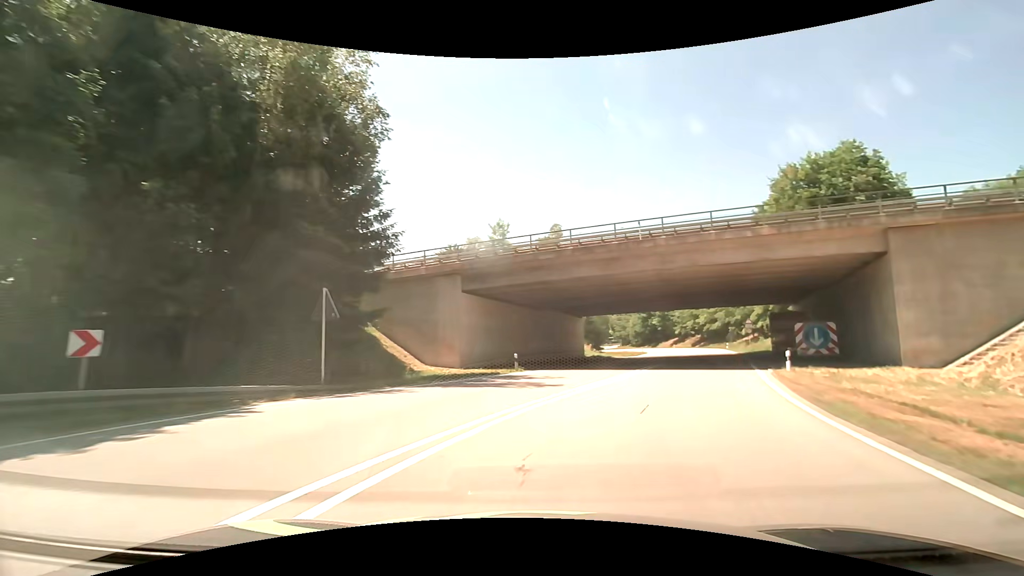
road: motorway_link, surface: asphalt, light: Day
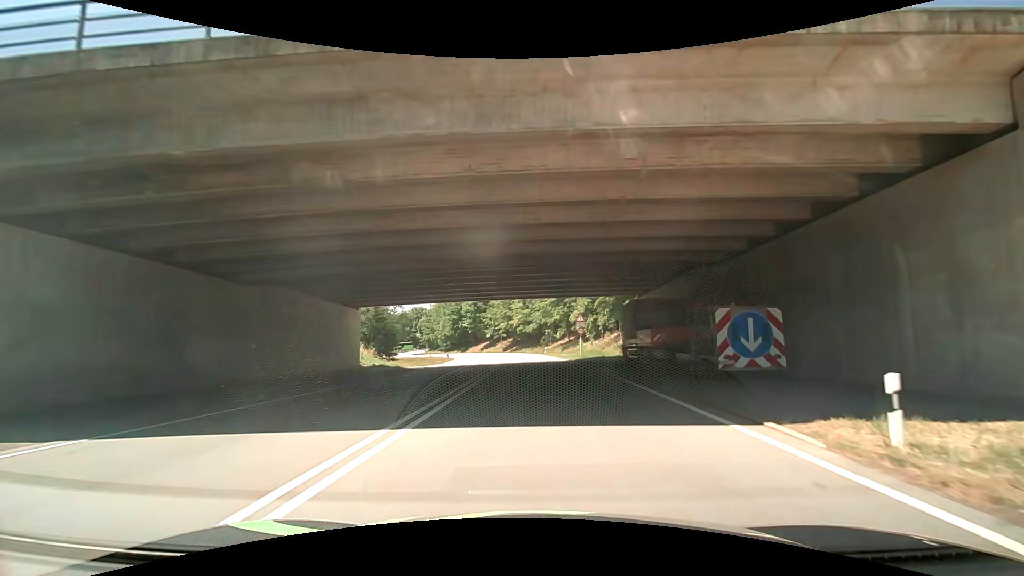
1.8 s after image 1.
(+4.3, +18.8) m; +21°
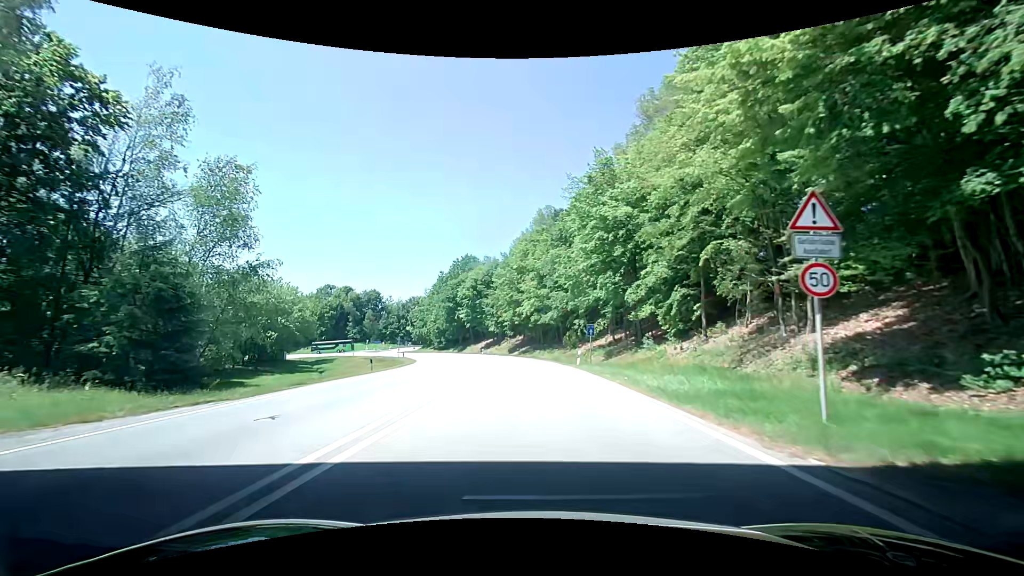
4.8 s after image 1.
(0.0, +36.3) m; -5°
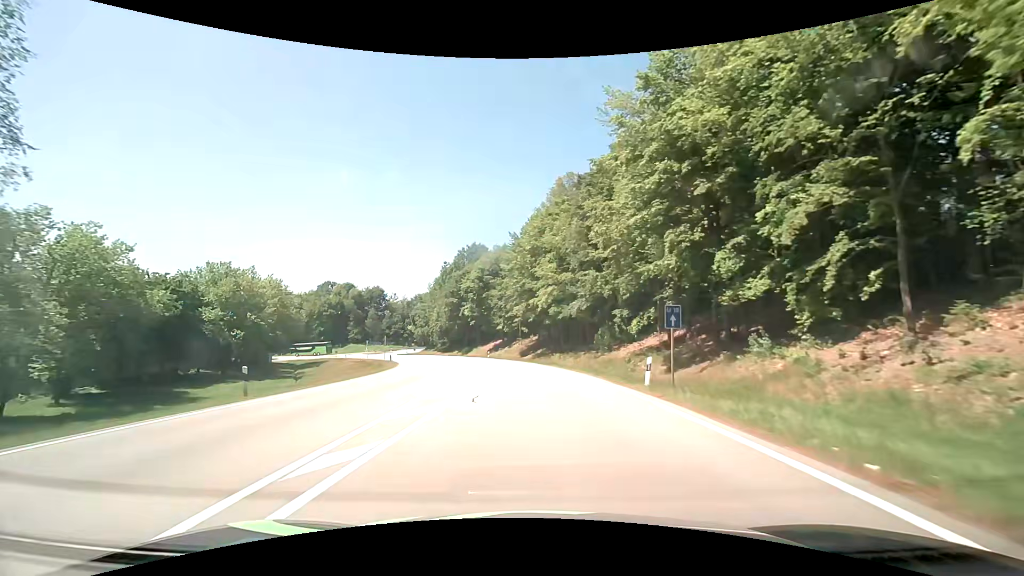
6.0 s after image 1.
(+0.5, +15.7) m; +1°
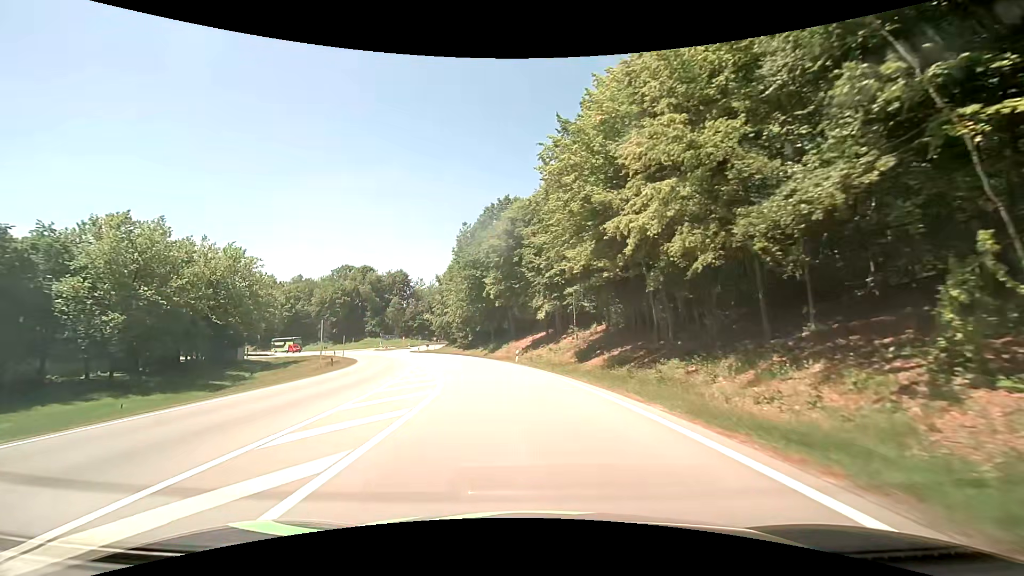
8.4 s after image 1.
(-1.3, +32.2) m; -6°
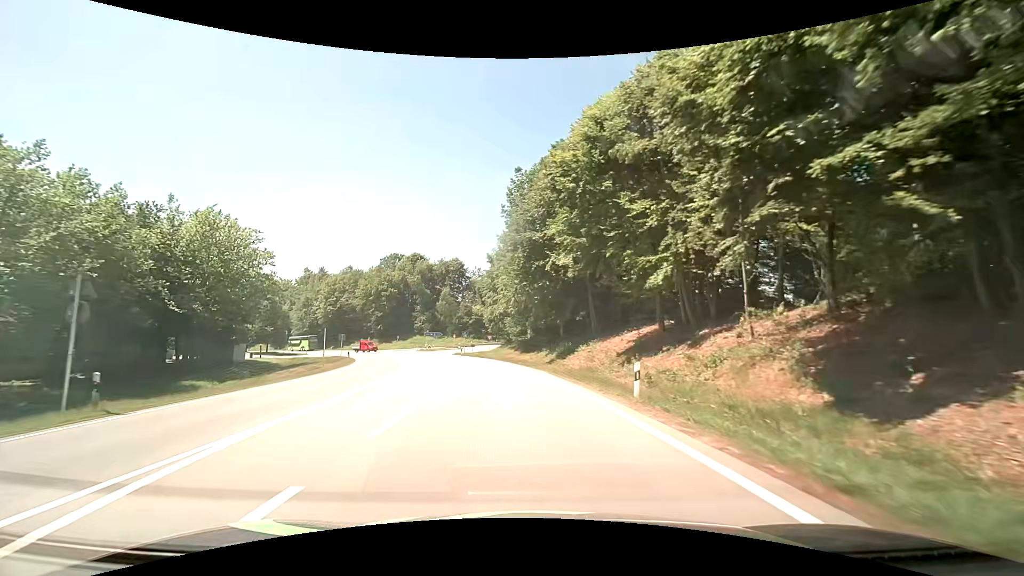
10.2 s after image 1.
(-1.7, +24.5) m; -8°
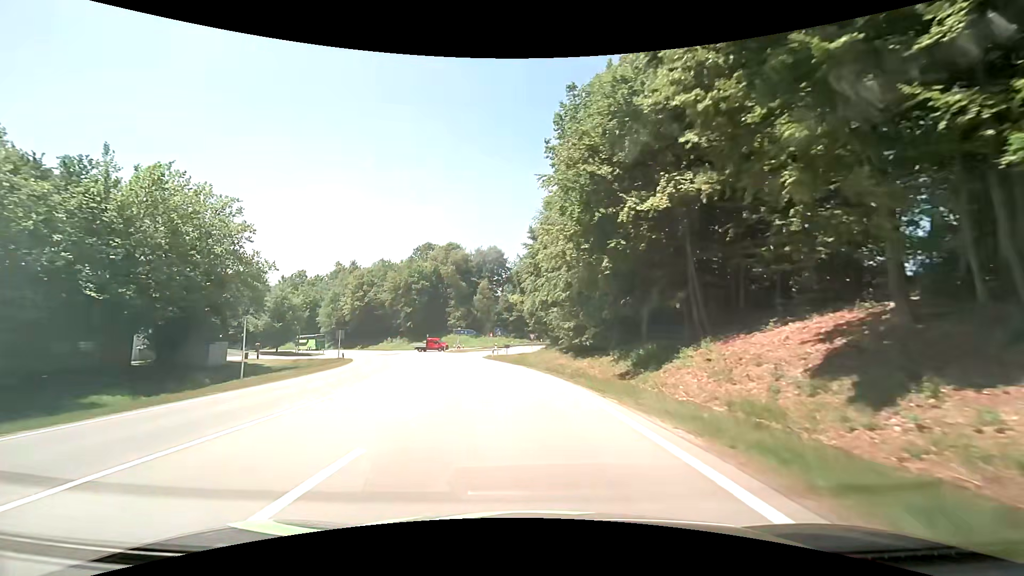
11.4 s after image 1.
(-0.8, +16.6) m; -6°
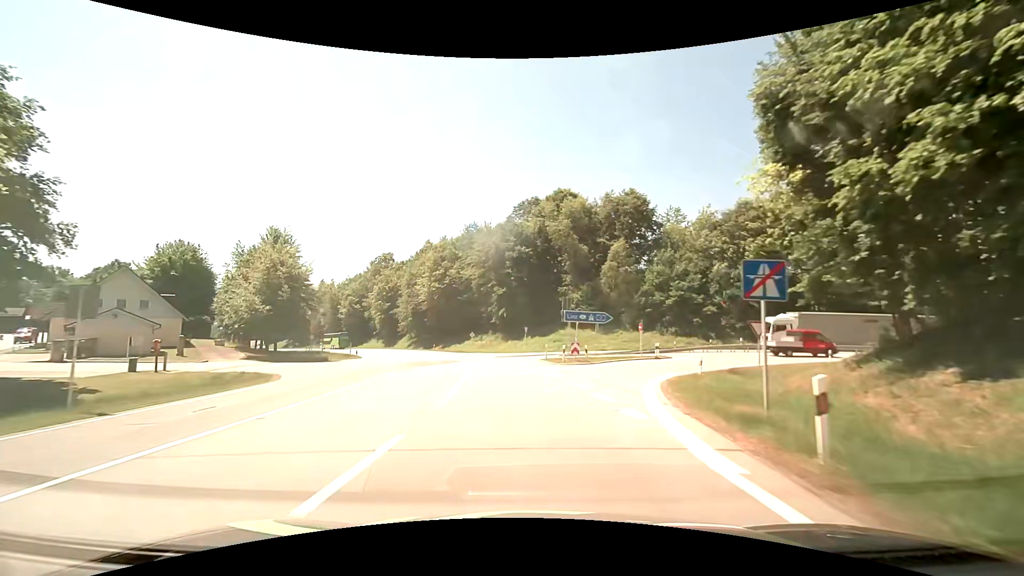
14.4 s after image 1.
(-5.0, +41.3) m; -14°
